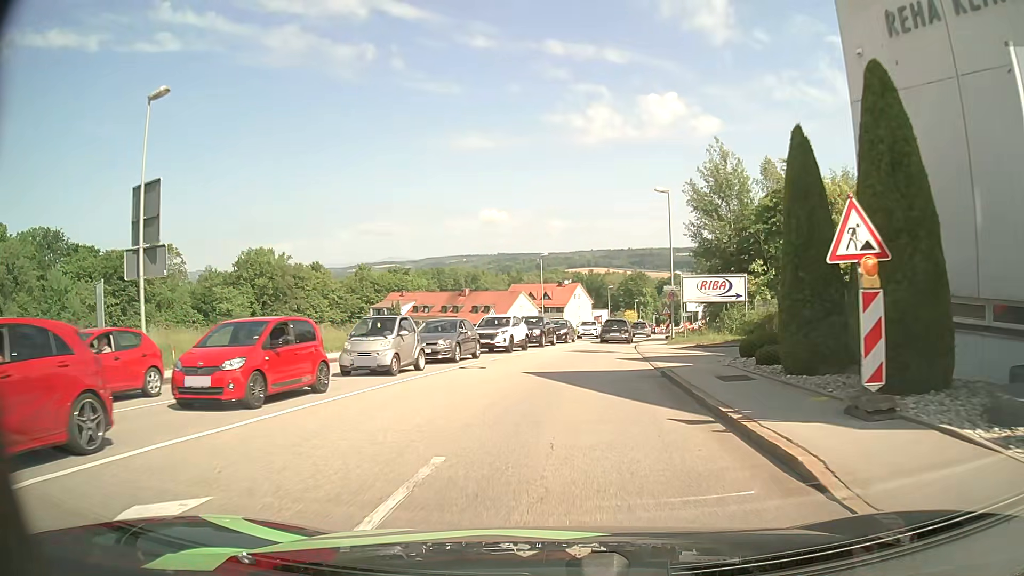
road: tertiary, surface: asphalt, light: Day
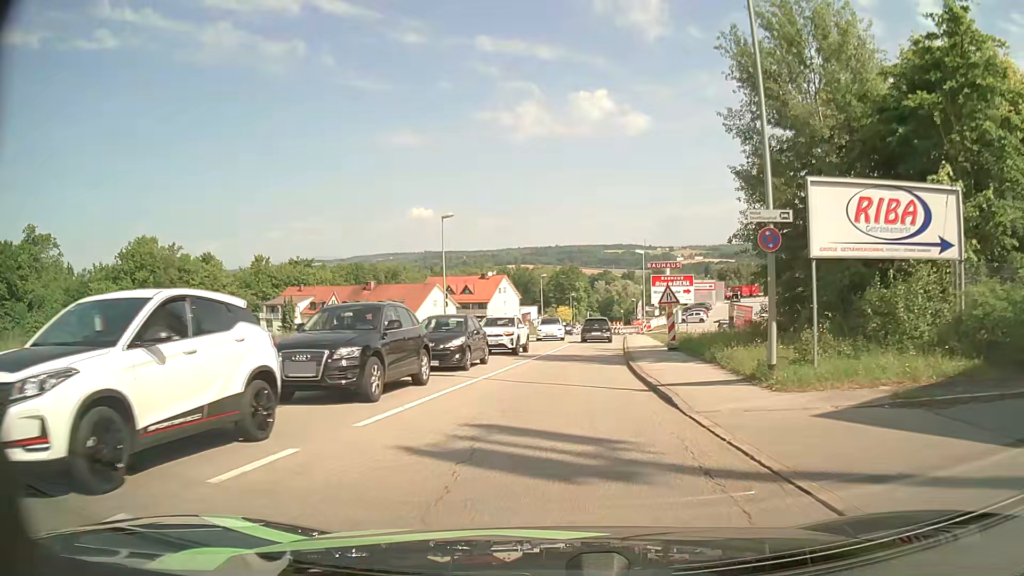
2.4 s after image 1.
(+1.2, +23.8) m; +6°
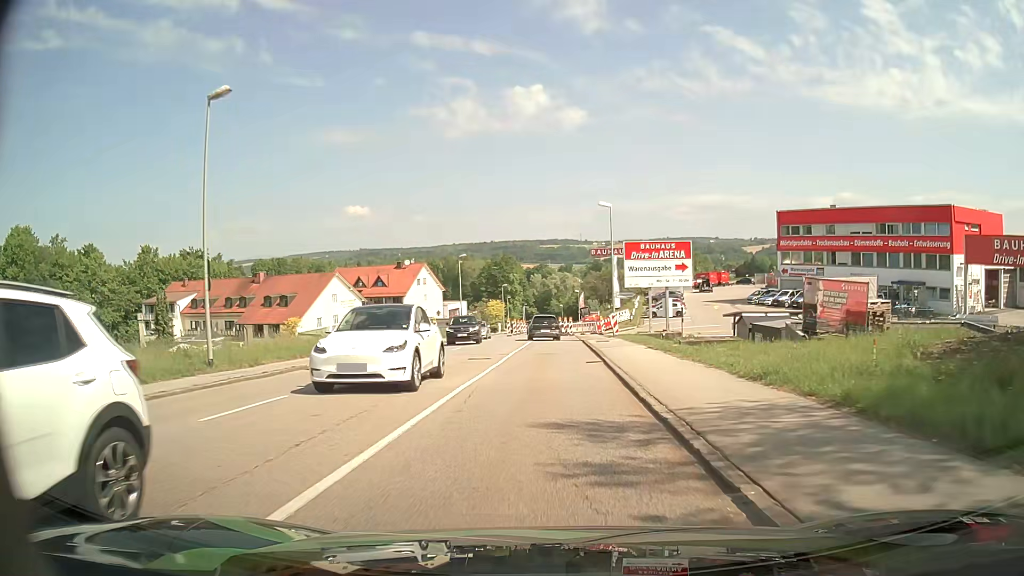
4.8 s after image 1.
(+1.3, +24.1) m; +5°
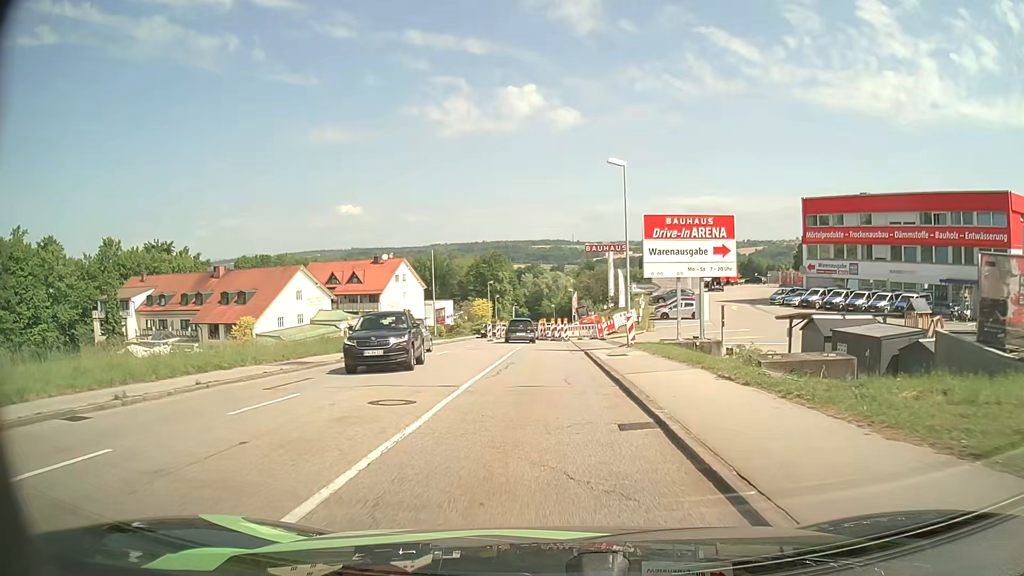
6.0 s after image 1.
(+0.1, +11.2) m; +1°
